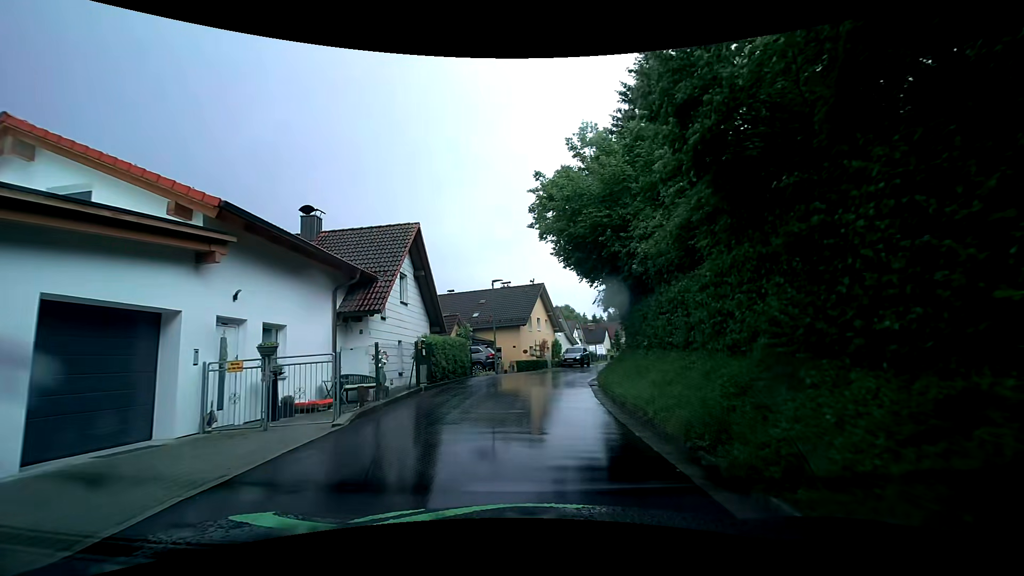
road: residential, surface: asphalt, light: Day
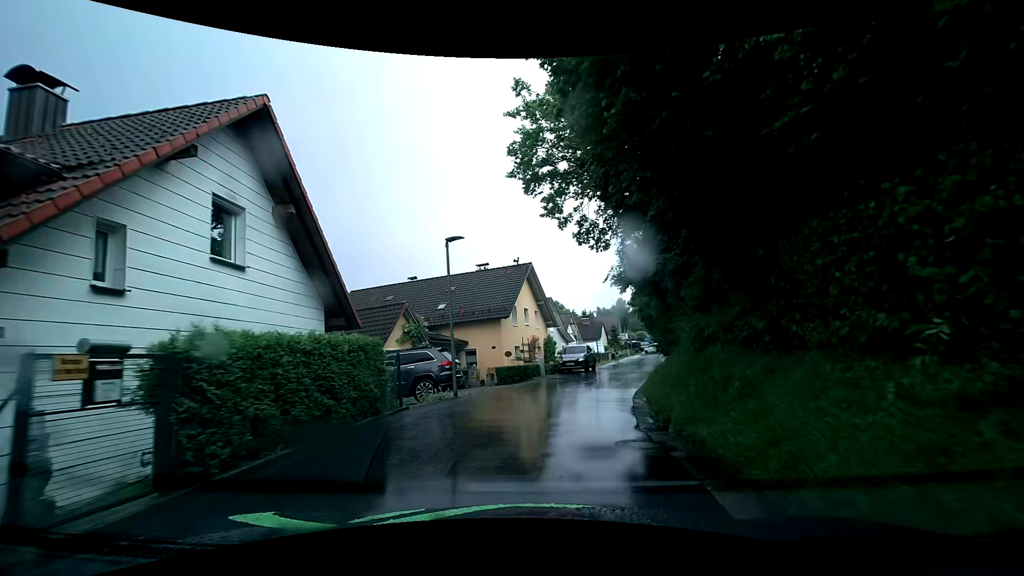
(0.0, +10.8) m; +1°
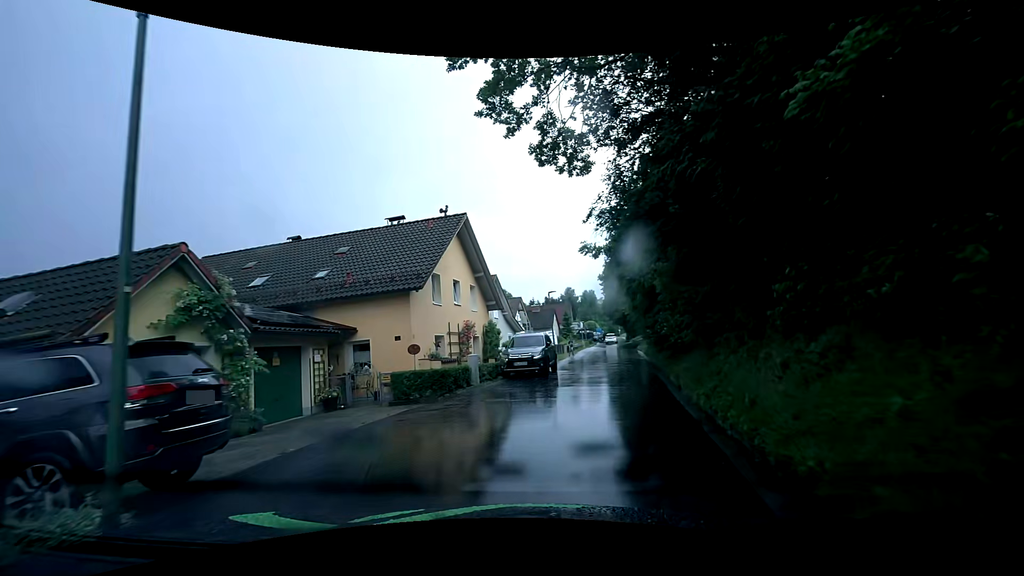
(+0.4, +10.9) m; +5°
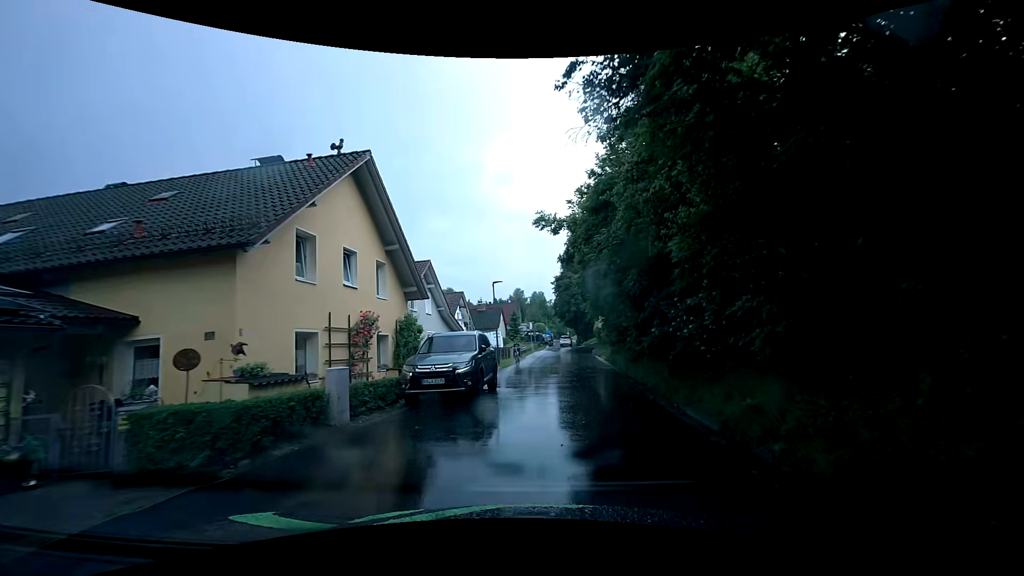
(+0.5, +7.4) m; +6°
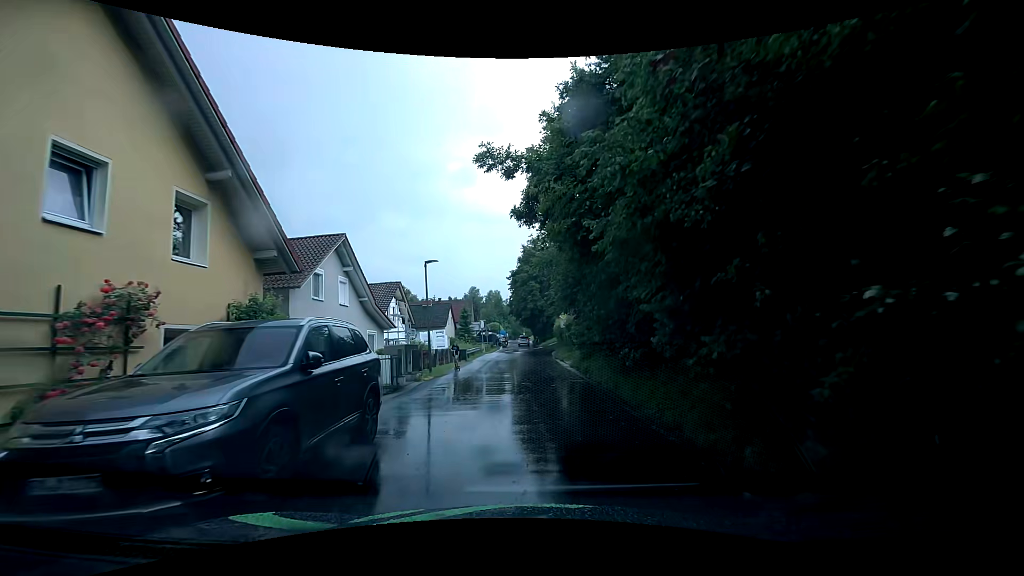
(+0.4, +7.5) m; +6°
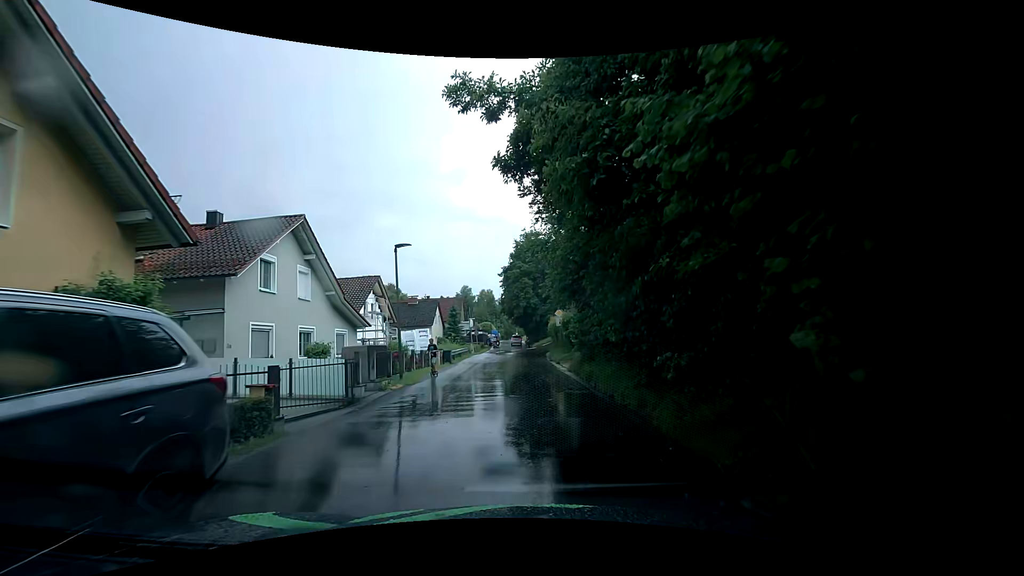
(0.0, +3.7) m; +2°
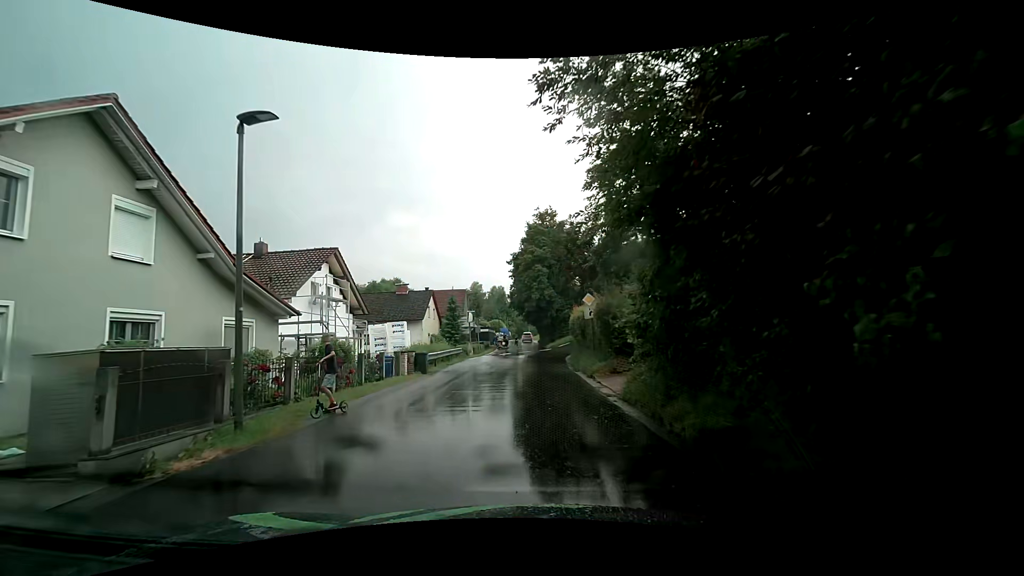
(-0.3, +10.5) m; +1°
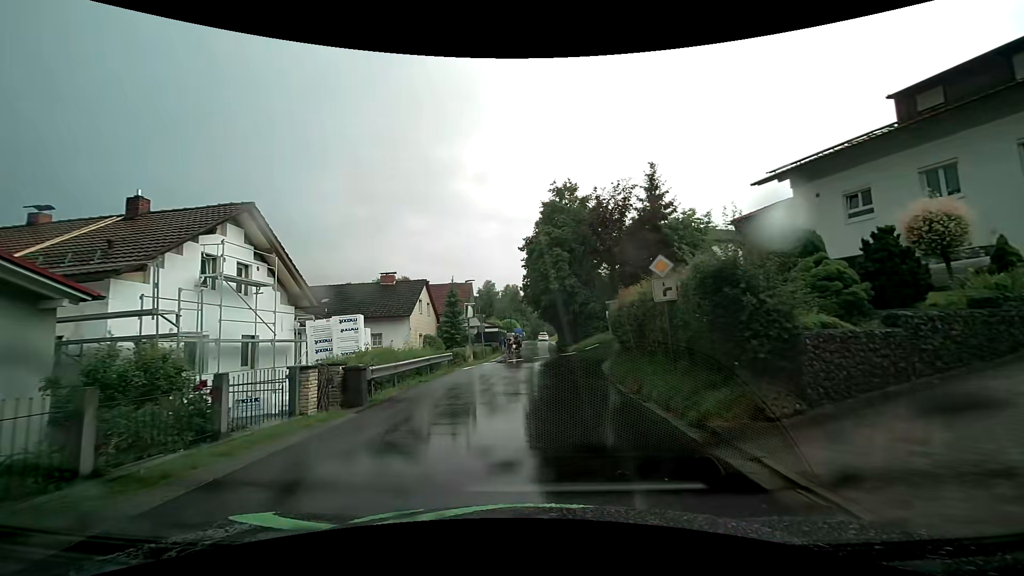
(-0.6, +9.7) m; -4°
(0, +10) (0, +20) (+2, +30) (+9, +37) (+17, +43) (+26, +47) (+35, +51) (+44, +55) (+53, +60) (+62, +65) m
